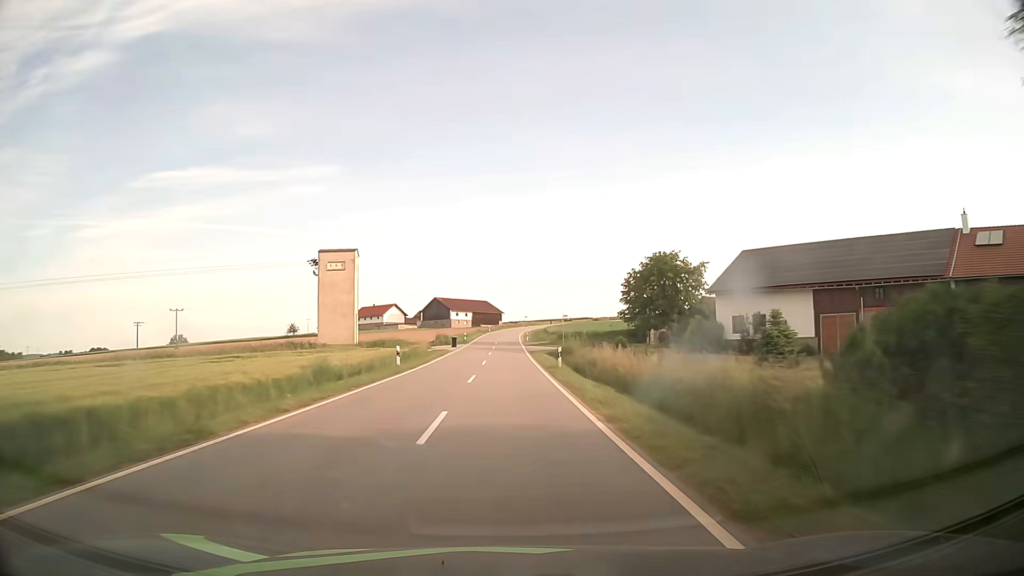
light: Day
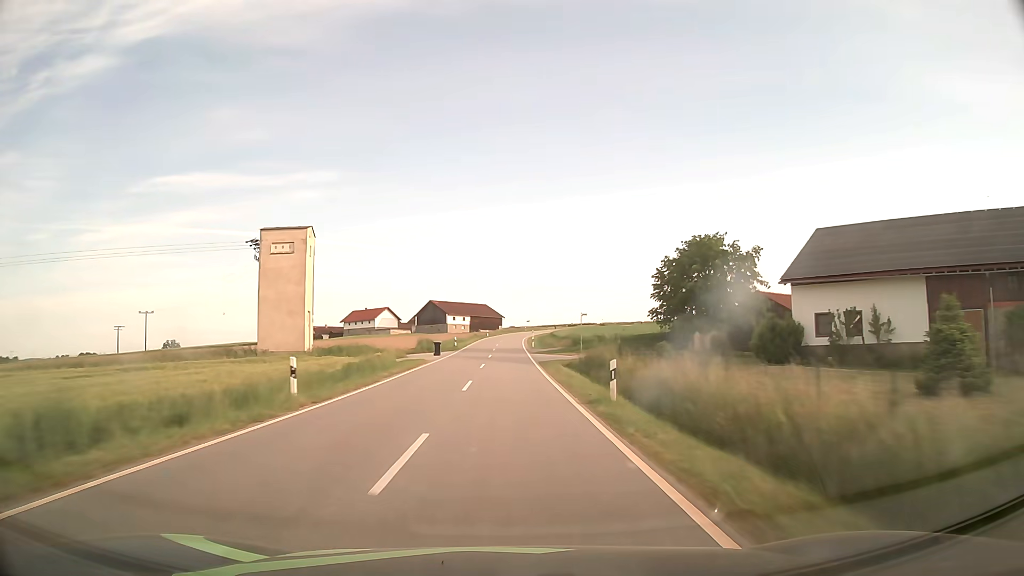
(0.0, +15.0) m; 0°
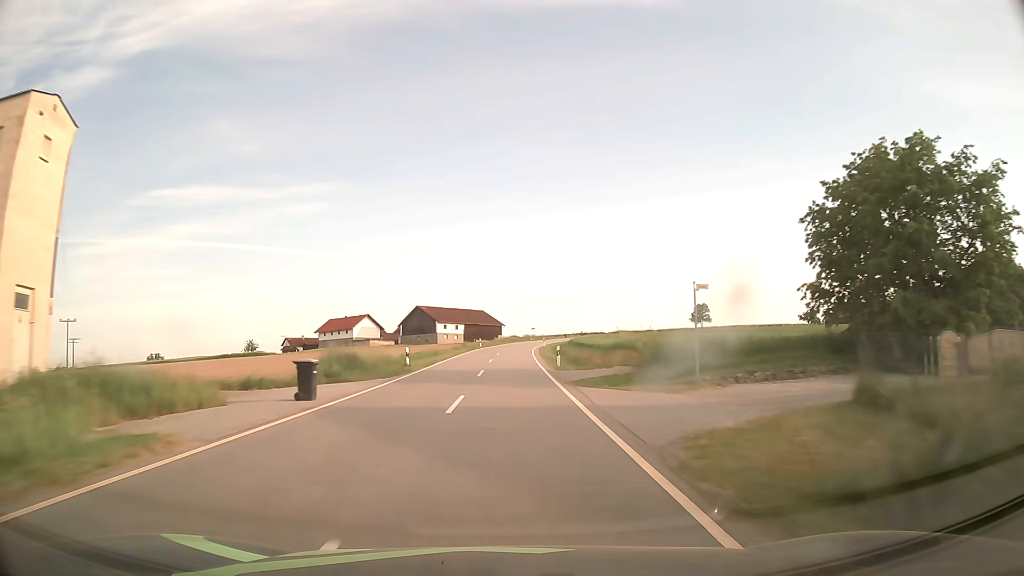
(0.0, +29.8) m; 0°
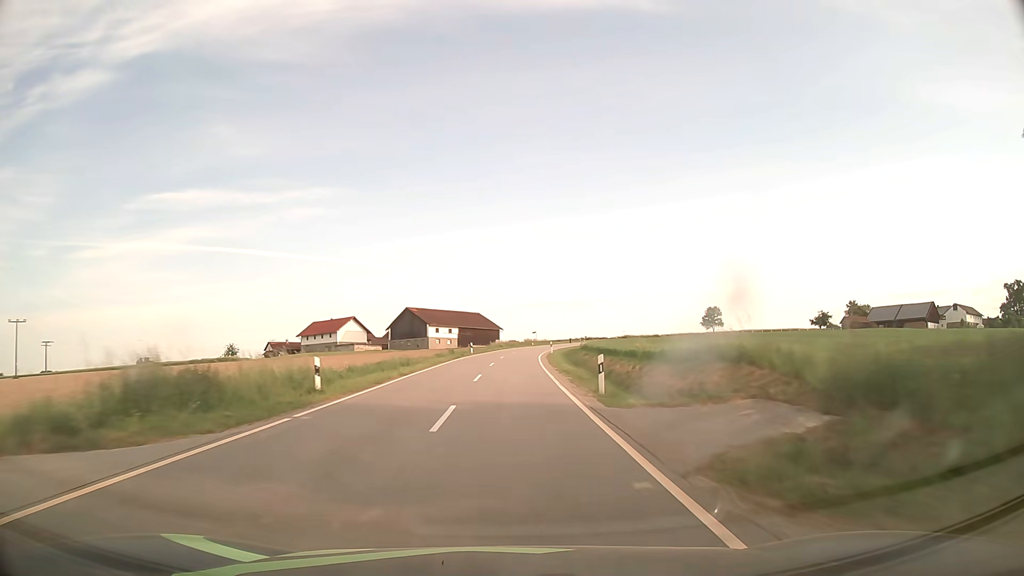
(0.0, +14.9) m; 0°
